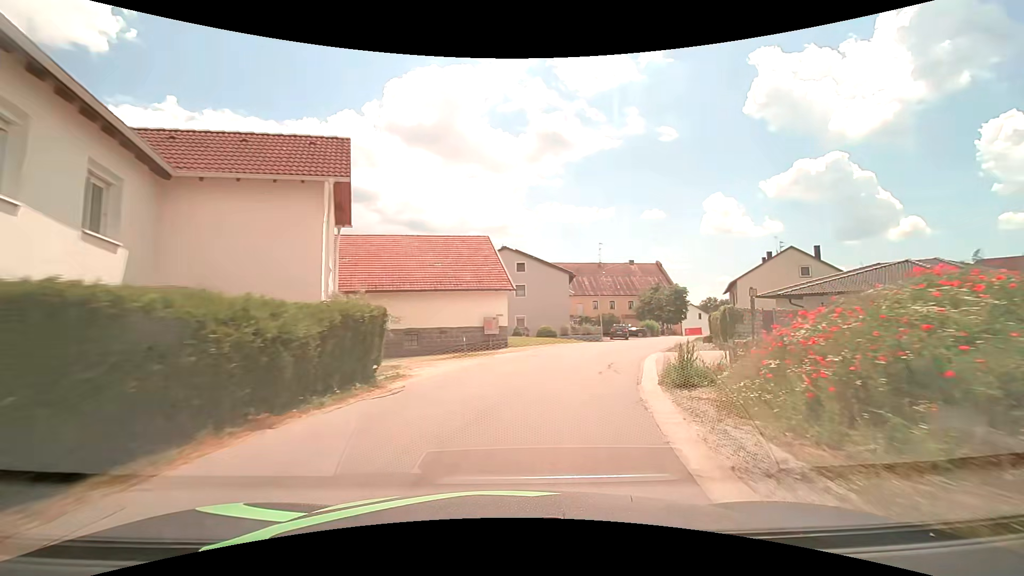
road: tertiary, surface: asphalt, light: Day
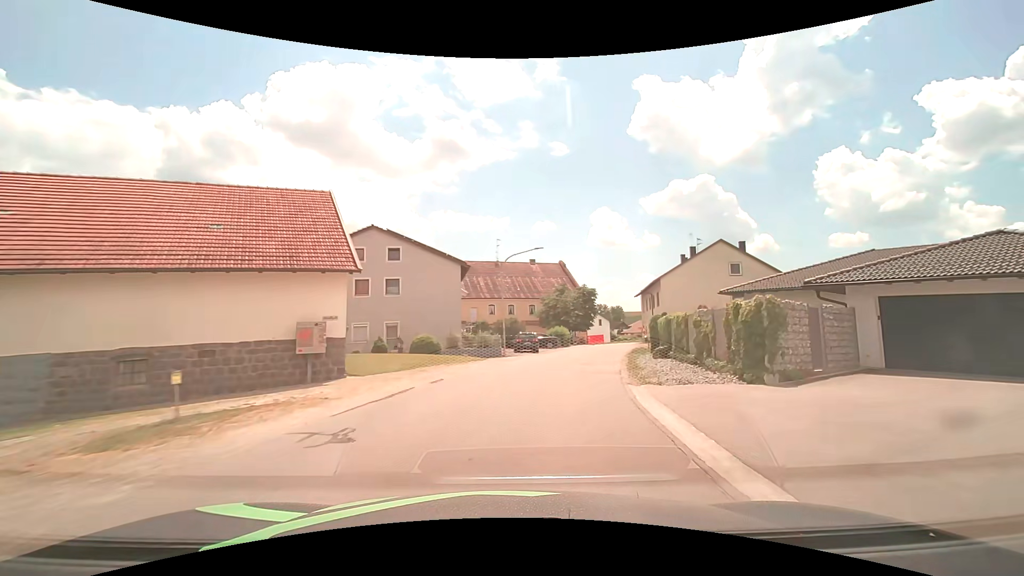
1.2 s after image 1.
(+1.6, +13.7) m; +12°
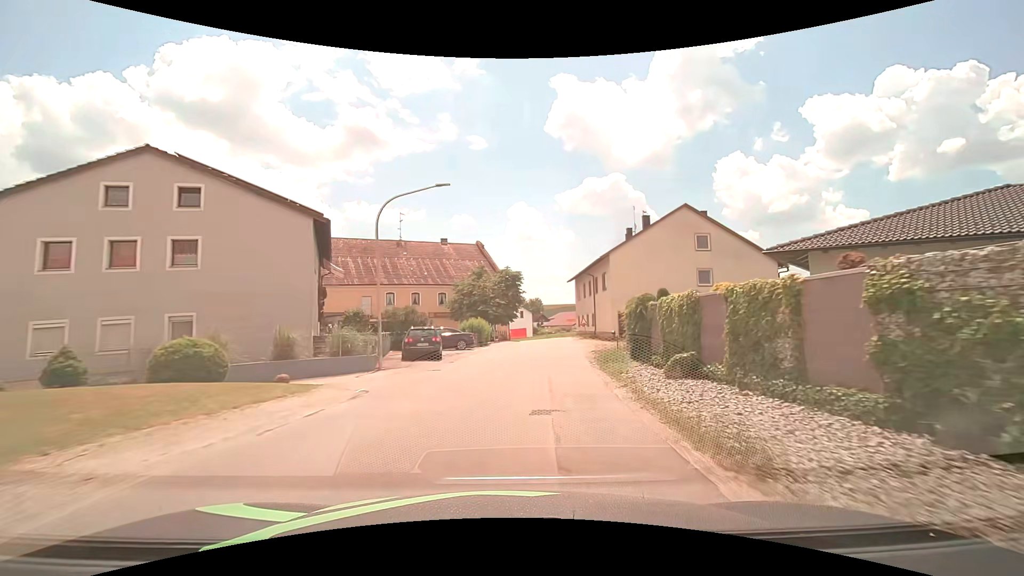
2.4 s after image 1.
(+1.3, +13.9) m; +10°
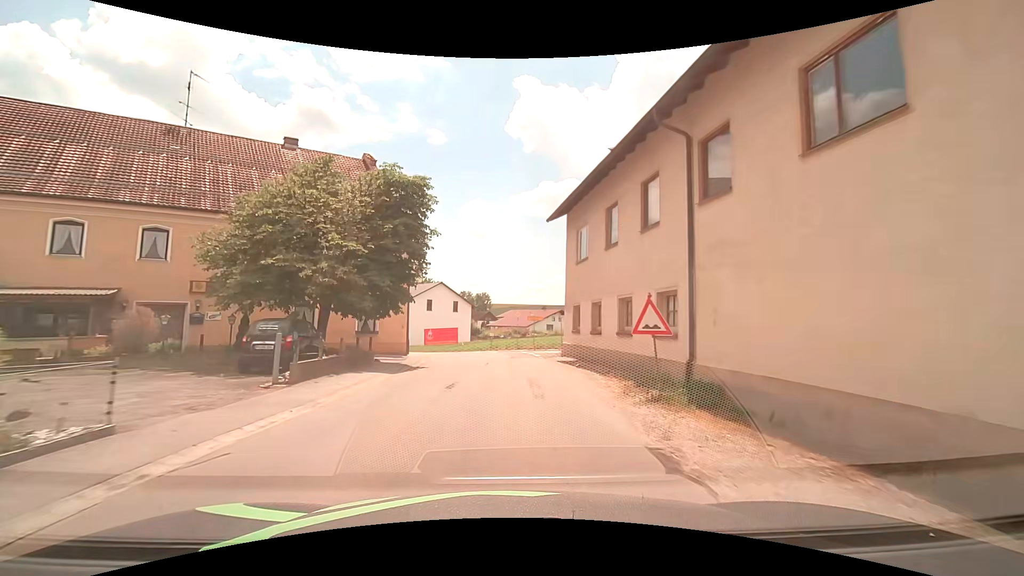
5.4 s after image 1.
(+2.8, +34.1) m; +6°
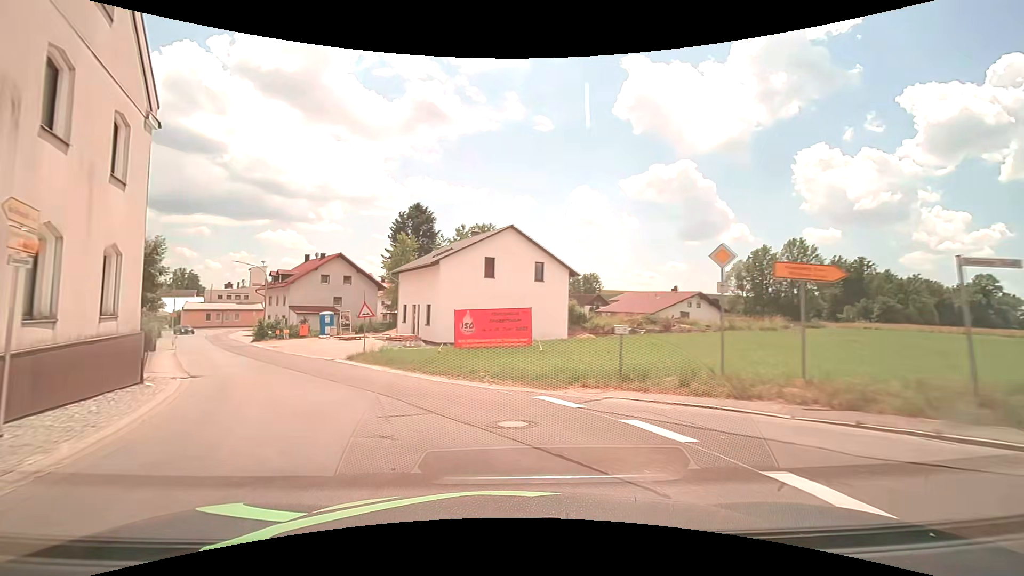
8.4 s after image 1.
(-1.0, +30.1) m; -10°
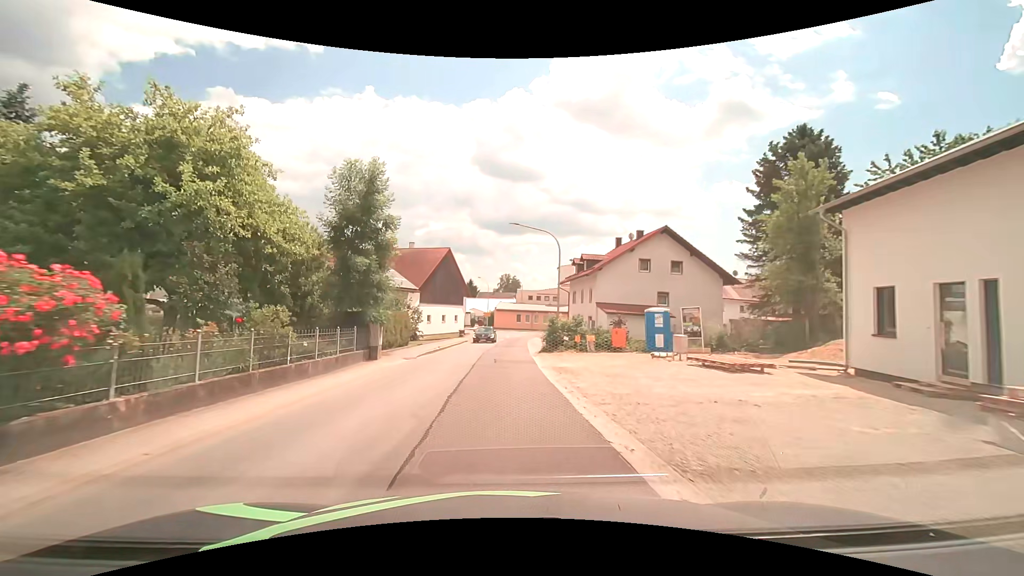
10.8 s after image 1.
(-8.2, +21.9) m; -35°
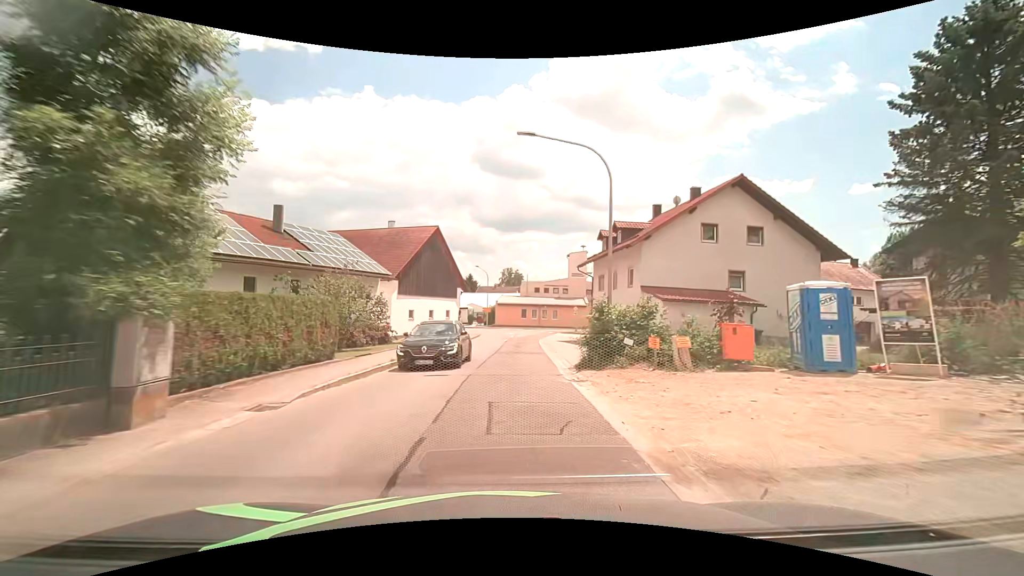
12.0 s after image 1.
(-0.2, +13.5) m; 0°
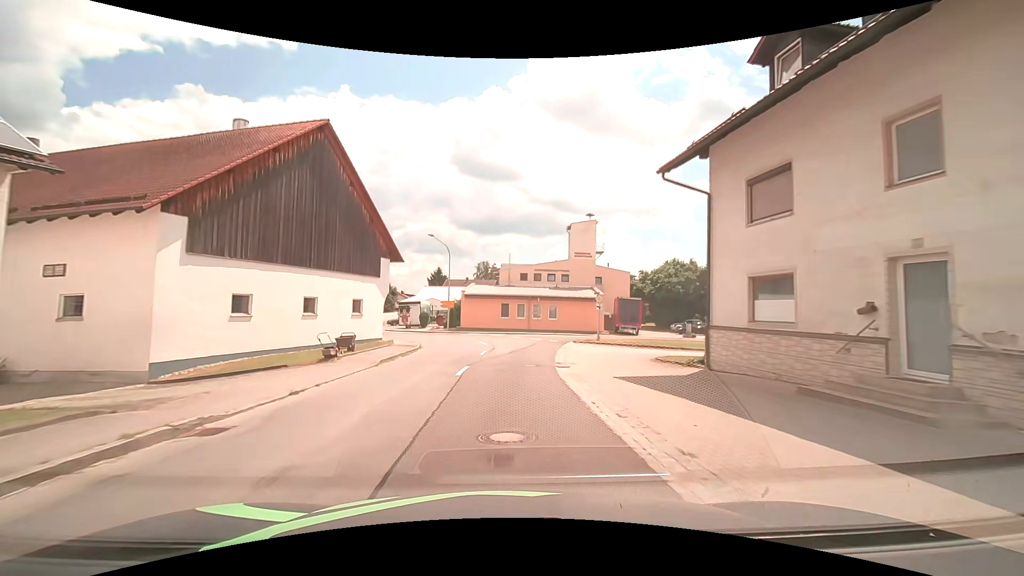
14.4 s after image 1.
(+0.4, +27.7) m; +2°
(0, +10) (+1, +20) (+1, +30) (-2, +40) (-8, +47) (-17, +51) (-27, +52) (-37, +52) (-47, +52) (-57, +51) m
